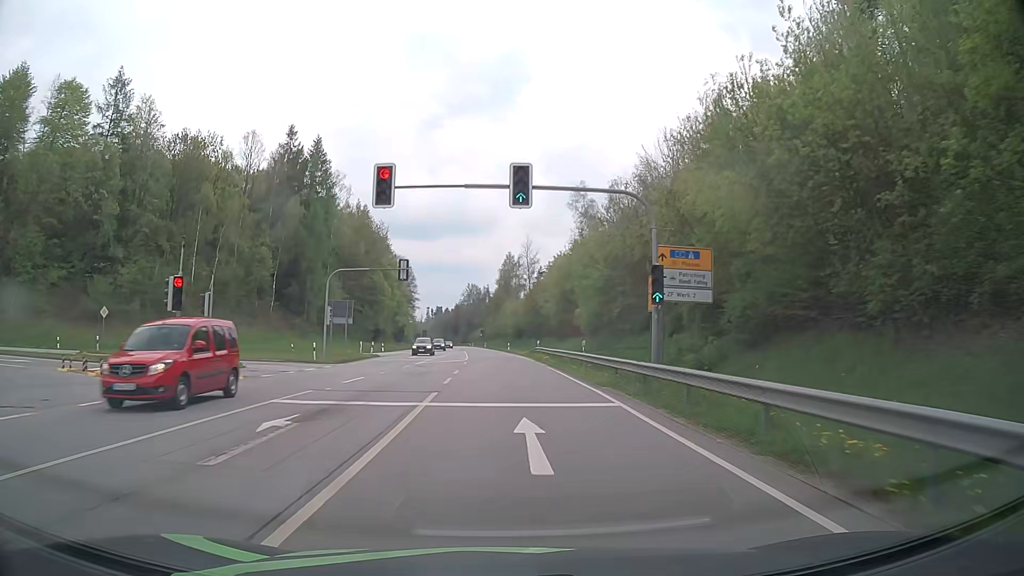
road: primary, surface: asphalt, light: Day
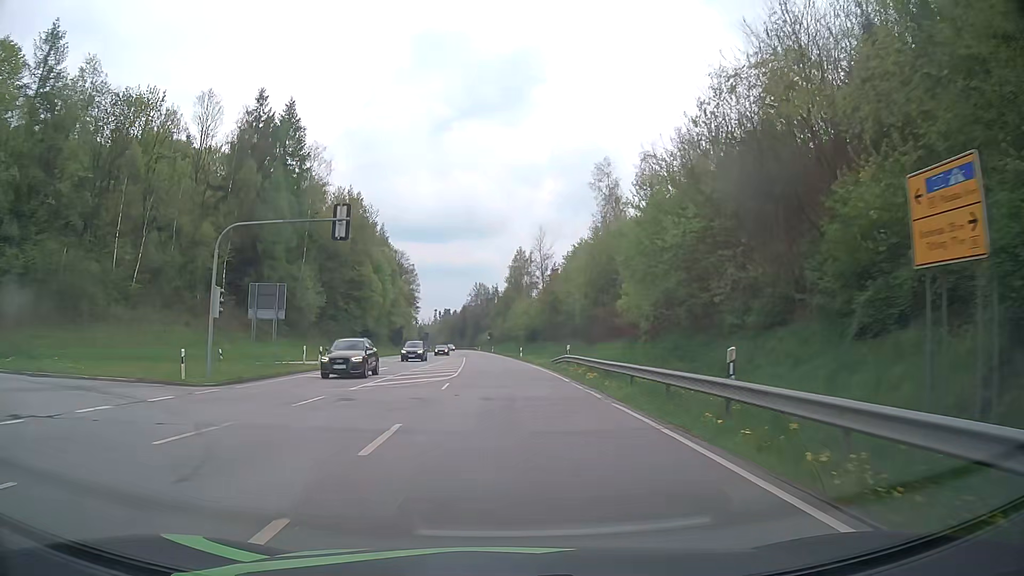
(-0.1, +18.4) m; -1°
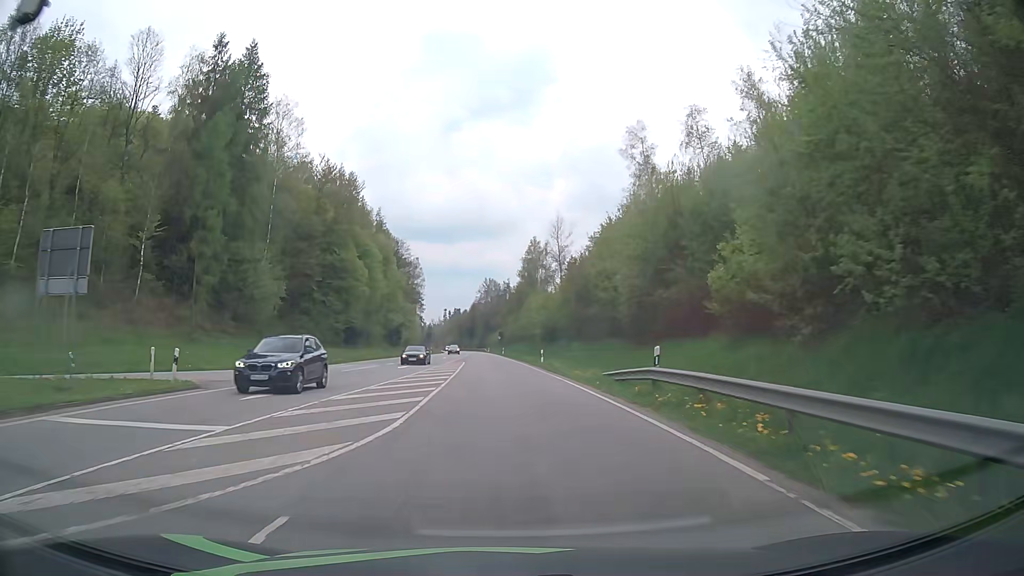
(-0.1, +18.3) m; -1°
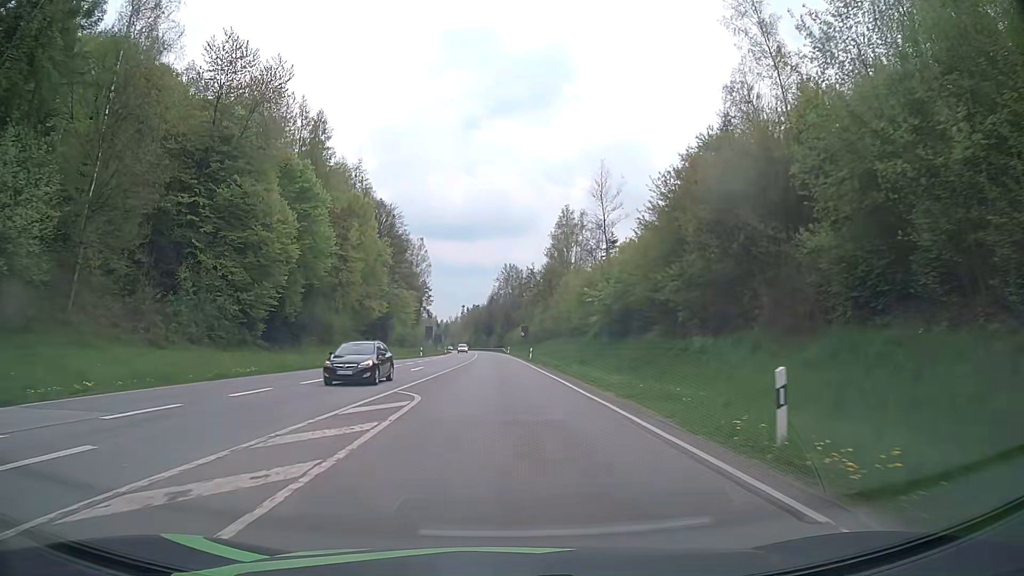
(-0.7, +36.7) m; -2°
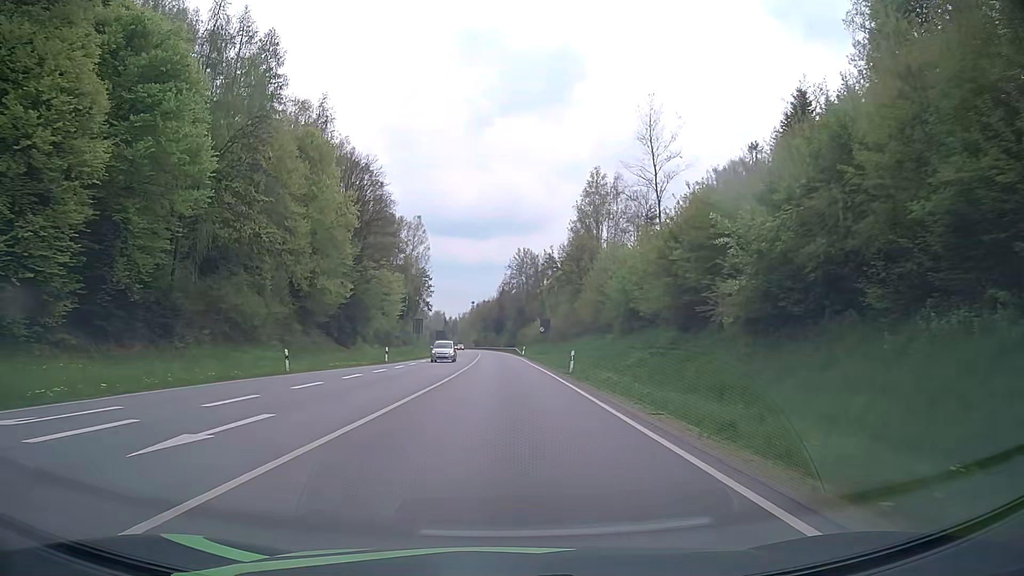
(-0.2, +27.5) m; -1°
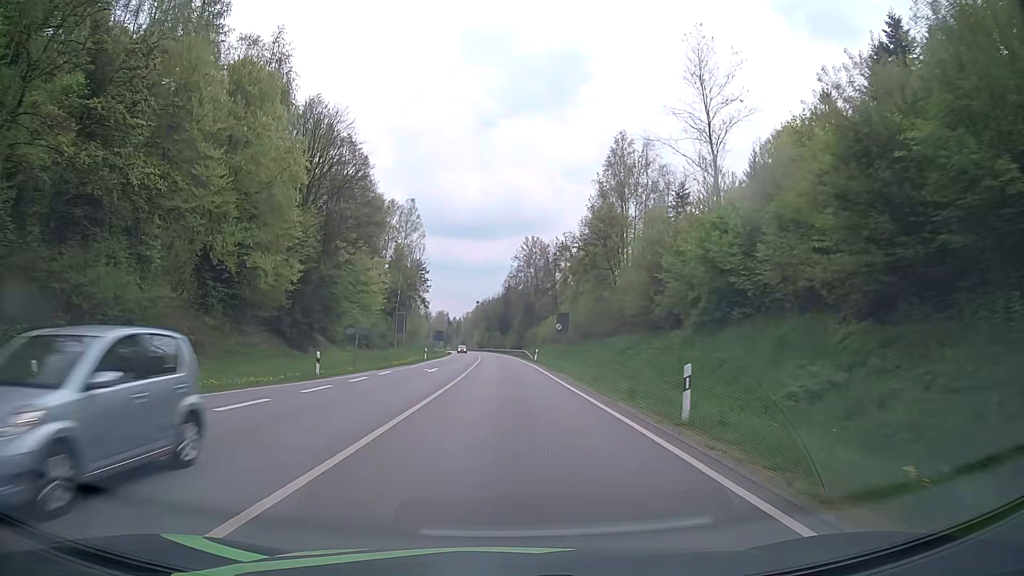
(+0.1, +18.3) m; 0°
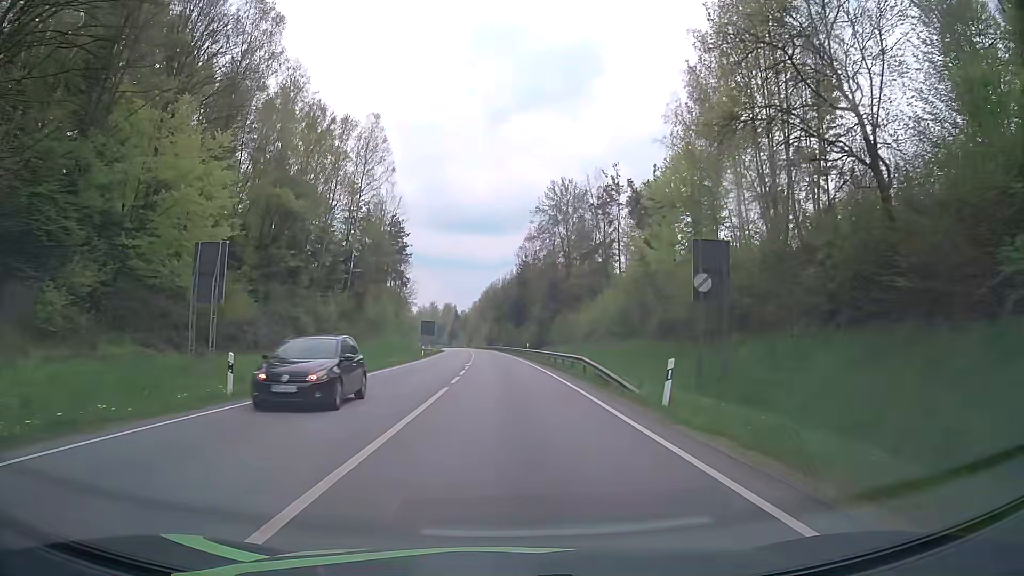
(-0.5, +45.9) m; -1°
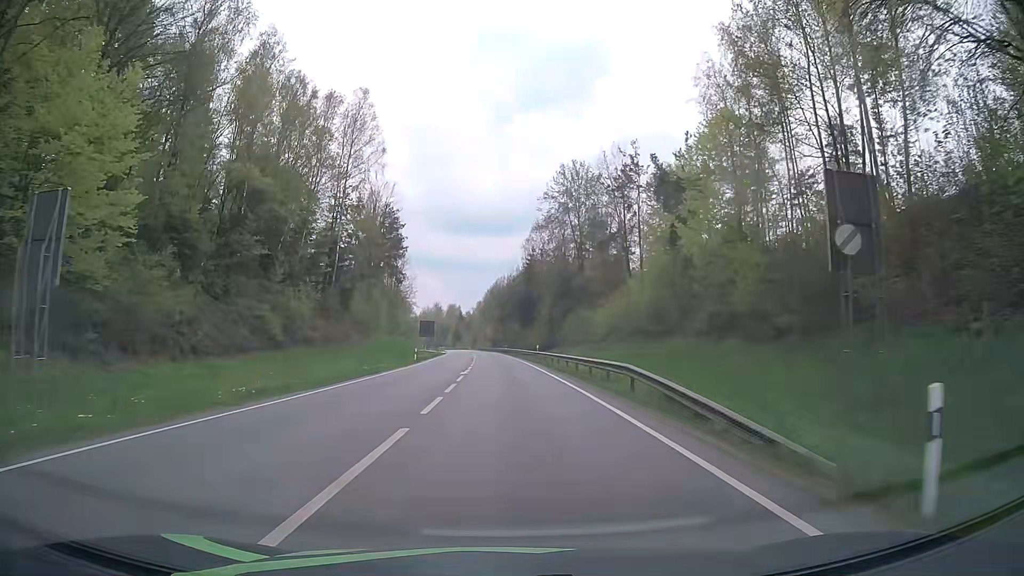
(0.0, +9.2) m; 0°
(0, +10) (0, +20) (0, +30) (-1, +40) (-1, +50) (-1, +60) (-1, +70) (-2, +80) (-2, +90) (-3, +100) m
